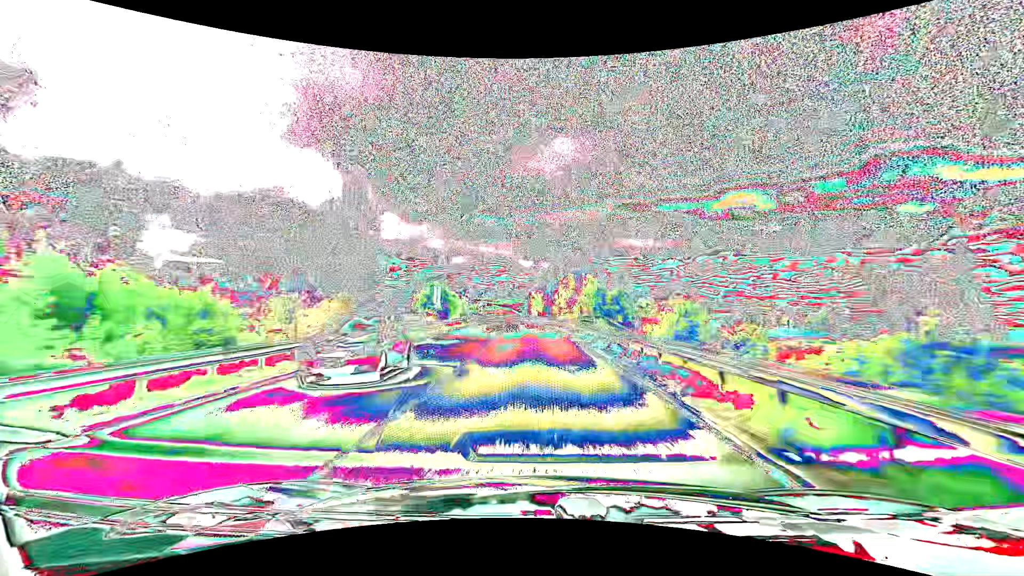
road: primary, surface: asphalt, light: Day
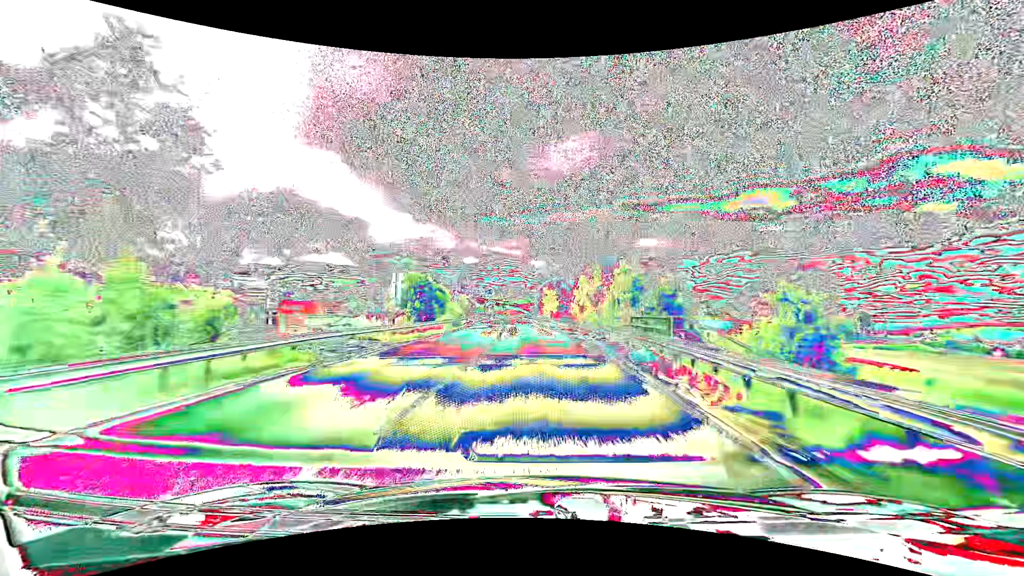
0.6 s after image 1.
(-0.2, +16.1) m; -1°
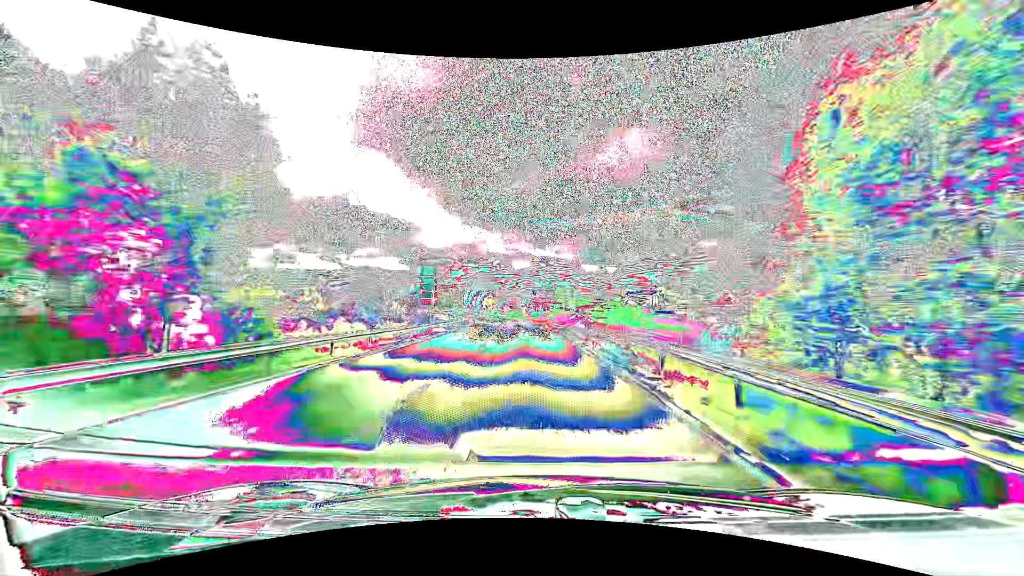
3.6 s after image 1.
(-4.1, +78.9) m; -6°
(0, +10) (0, +20) (-1, +30) (-1, +40) (-2, +50) (-3, +60) (-3, +70) (-5, +80) (-6, +90) (-7, +100) m
